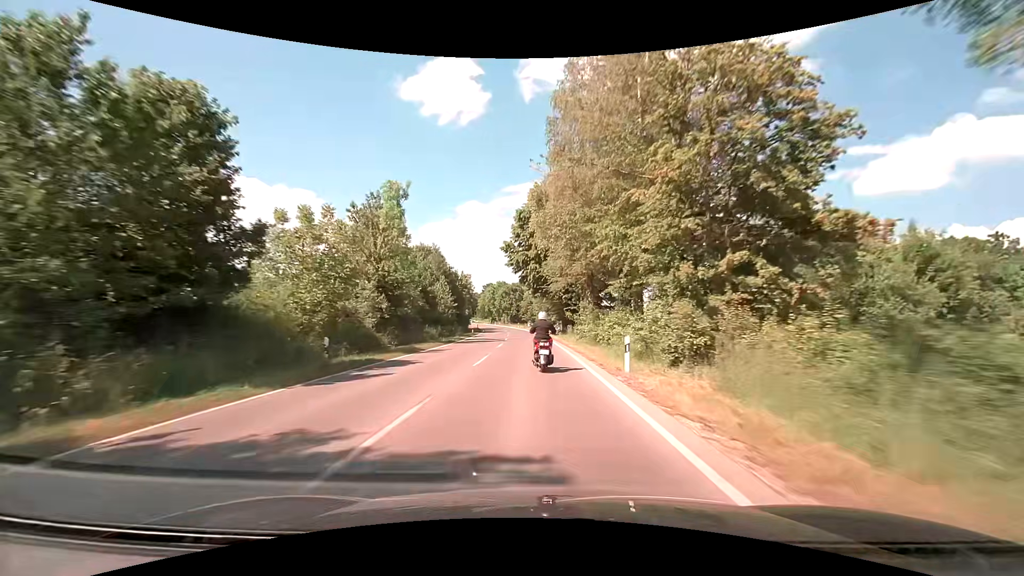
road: secondary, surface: asphalt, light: Day
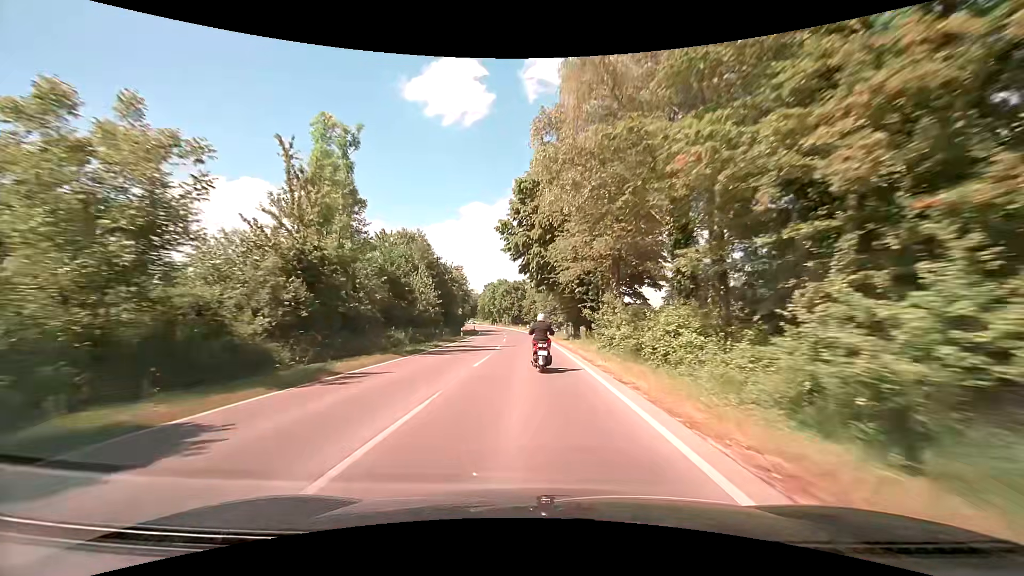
(-0.1, +11.6) m; -1°
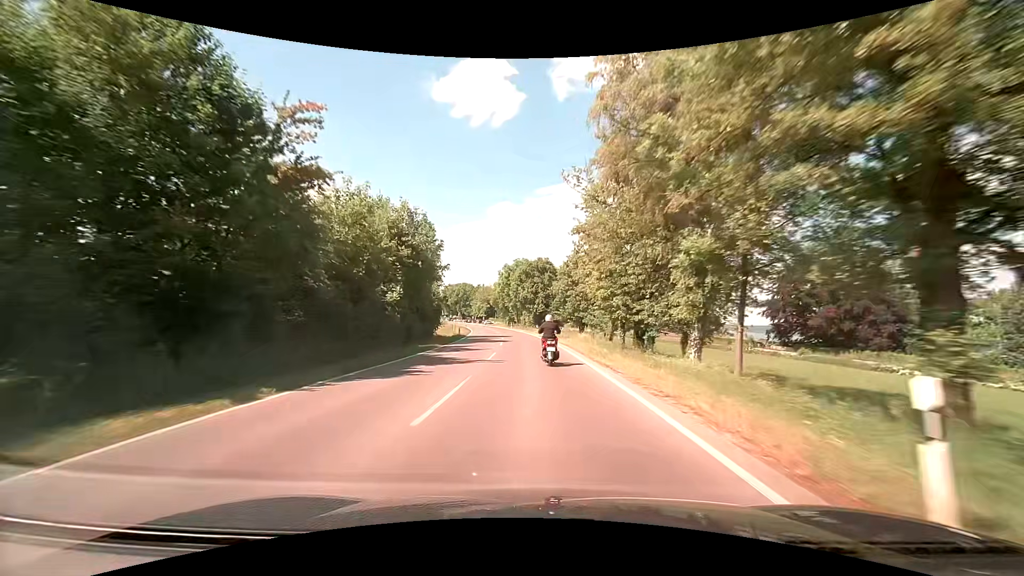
(-1.2, +45.4) m; -3°
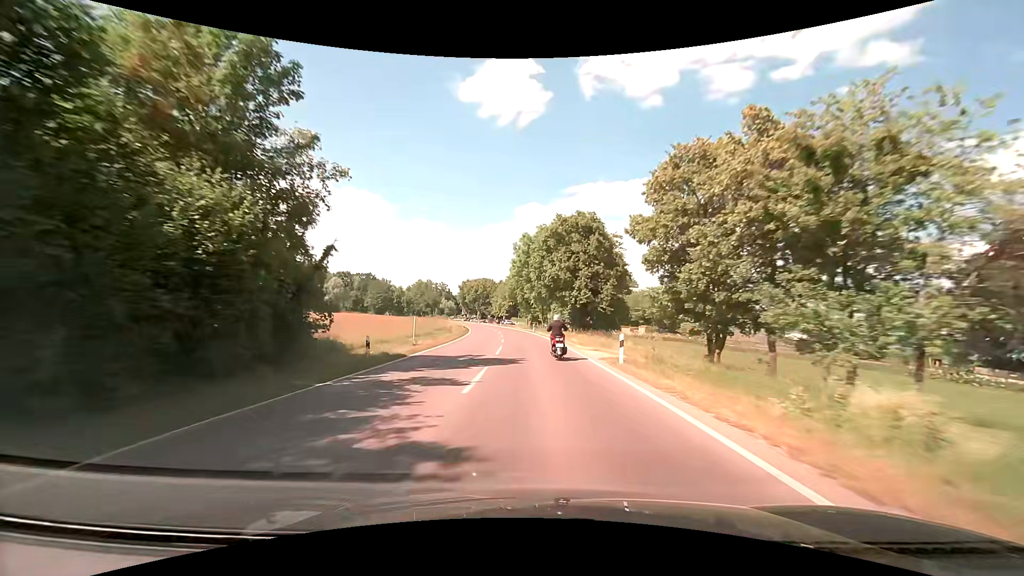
(-0.9, +33.6) m; -3°
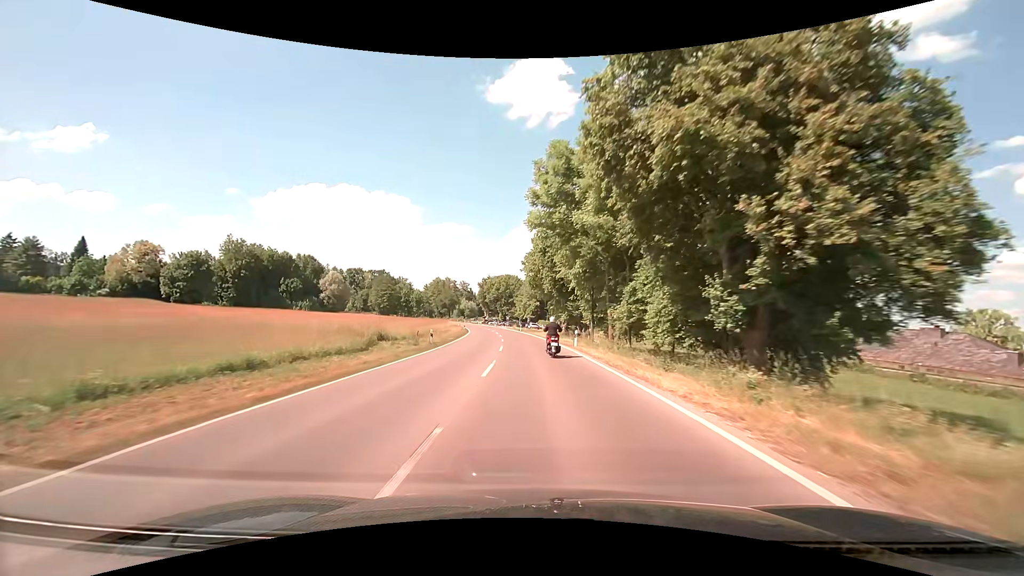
(-1.0, +32.9) m; -3°
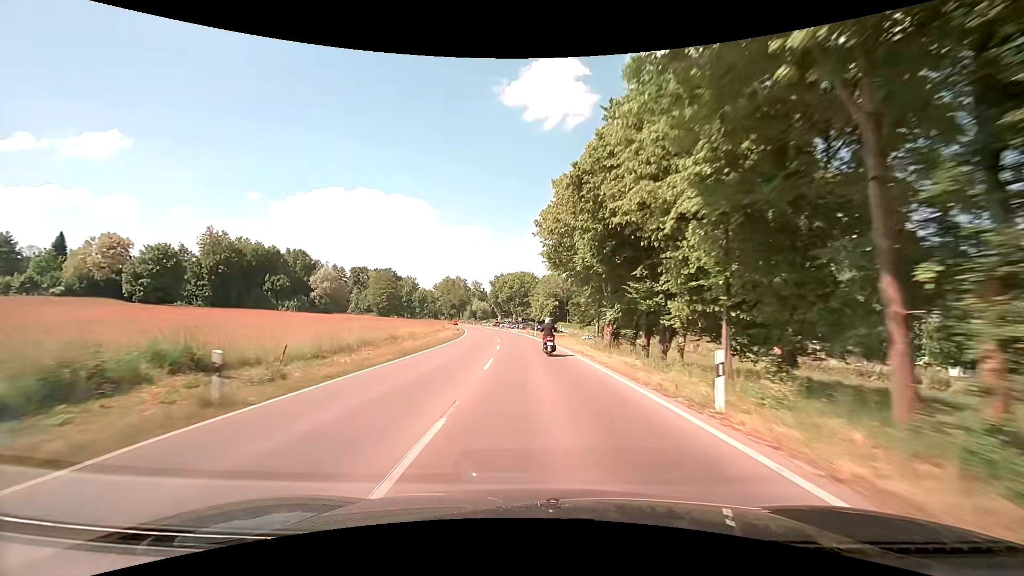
(-0.4, +22.0) m; -1°
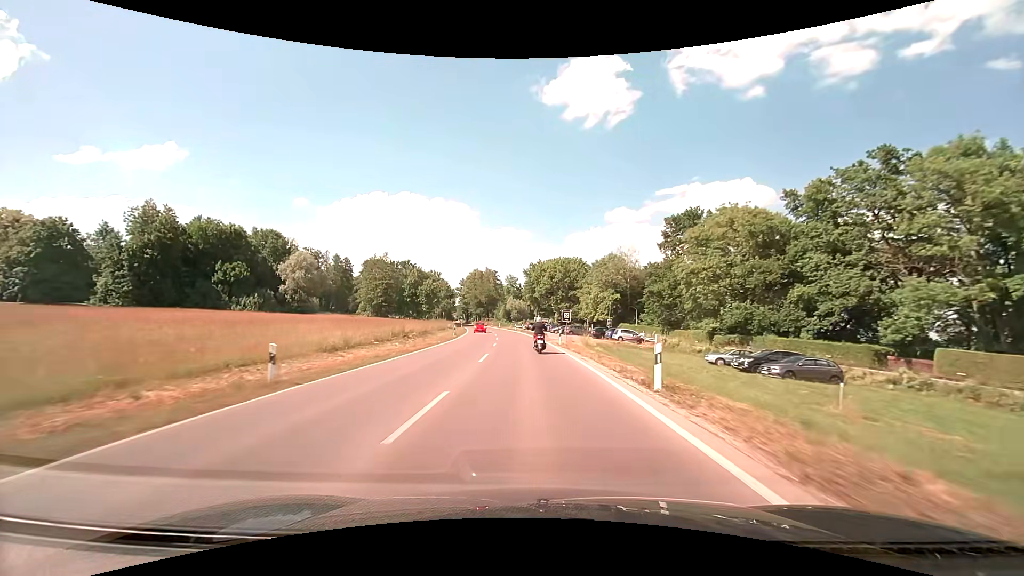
(-2.1, +45.6) m; -5°
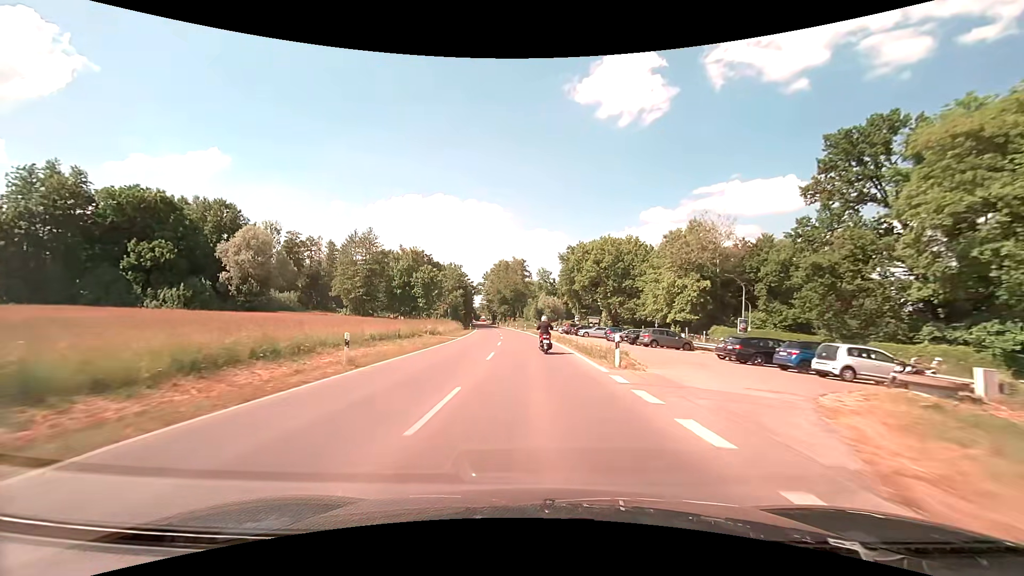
(-1.4, +35.9) m; -4°
(0, +10) (0, +20) (-1, +30) (-1, +40) (-2, +50) (-3, +60) (-4, +70) (-5, +80) (-6, +90) (-7, +100) m
